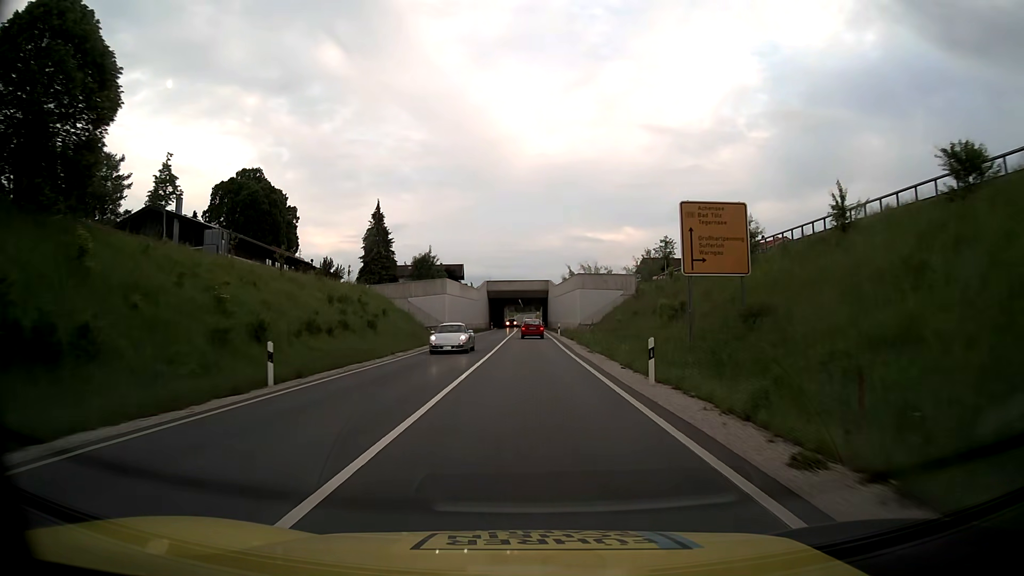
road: primary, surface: asphalt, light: Day
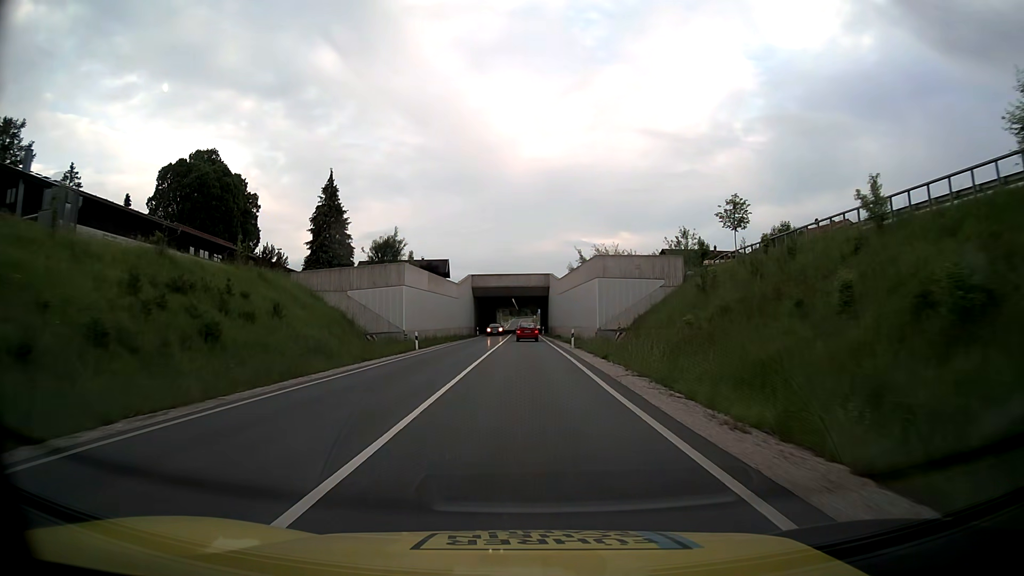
(+0.1, +22.6) m; 0°
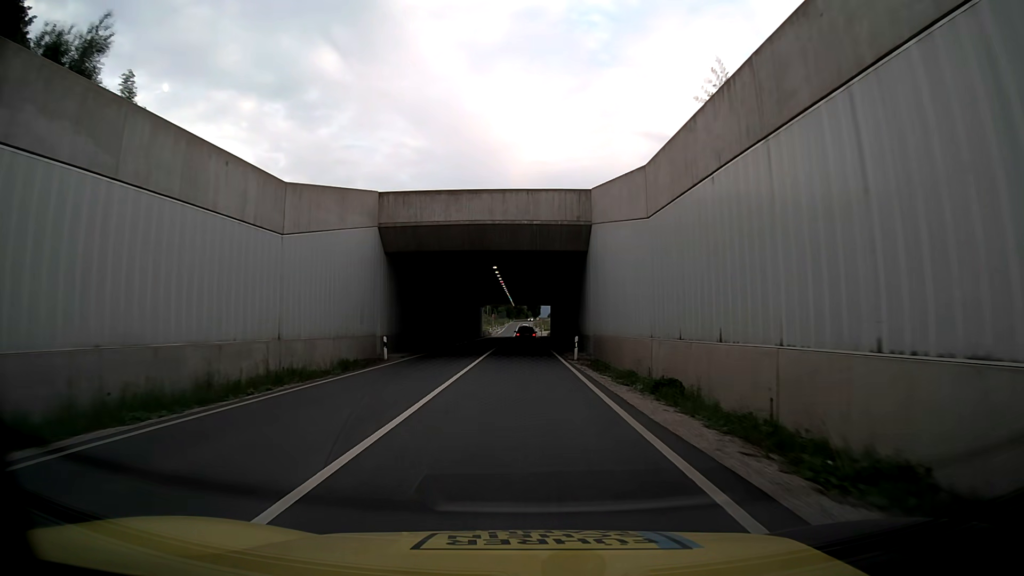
(0.0, +55.4) m; 0°
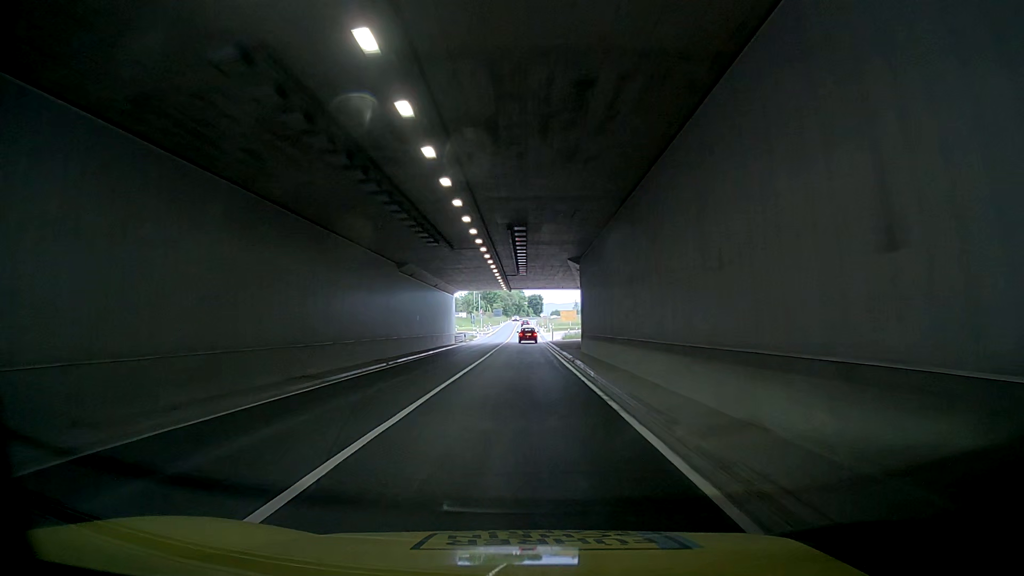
(+0.1, +43.8) m; +1°
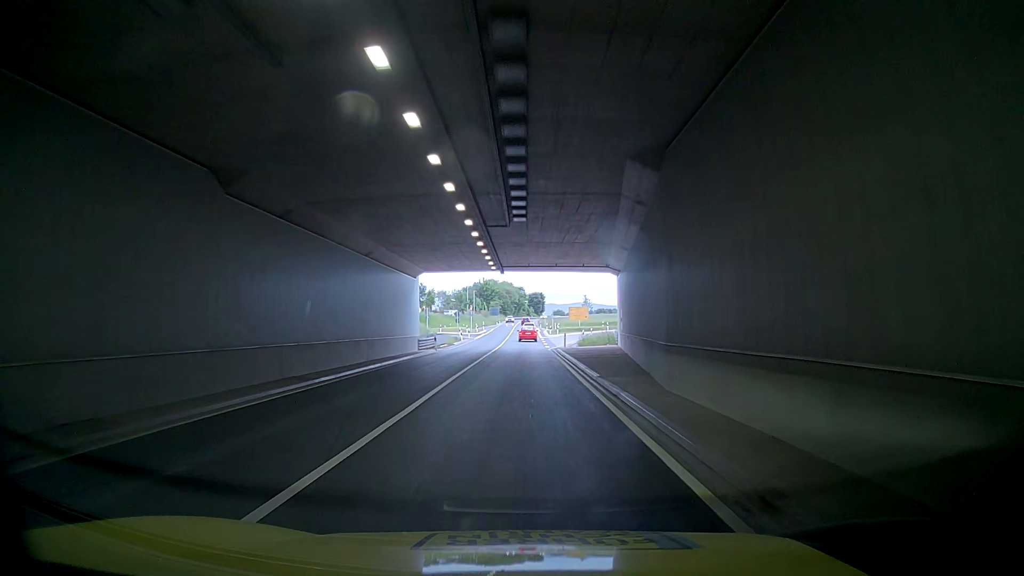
(-0.3, +21.9) m; +1°
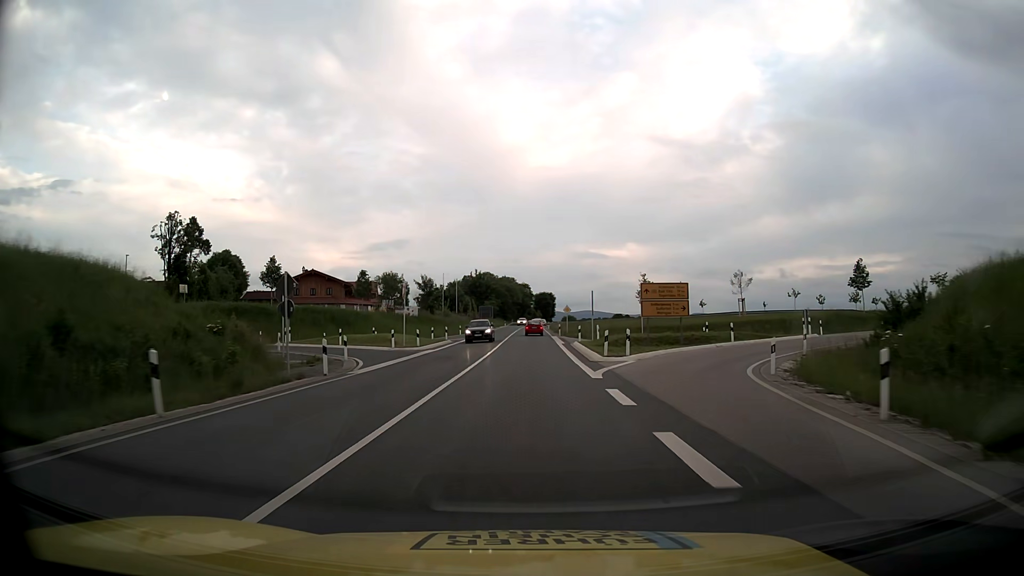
(-0.3, +54.7) m; -2°
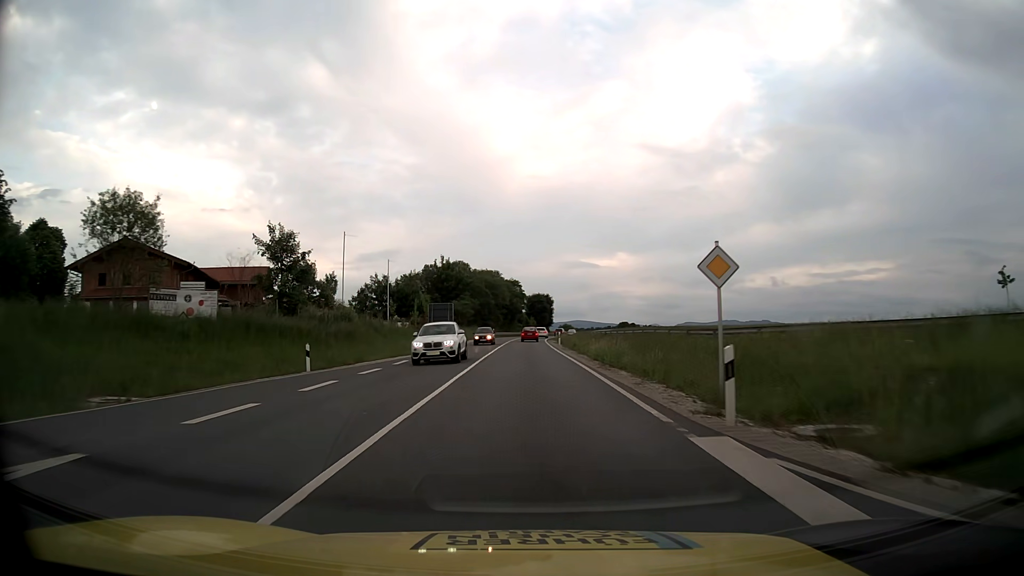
(+0.5, +54.3) m; +1°
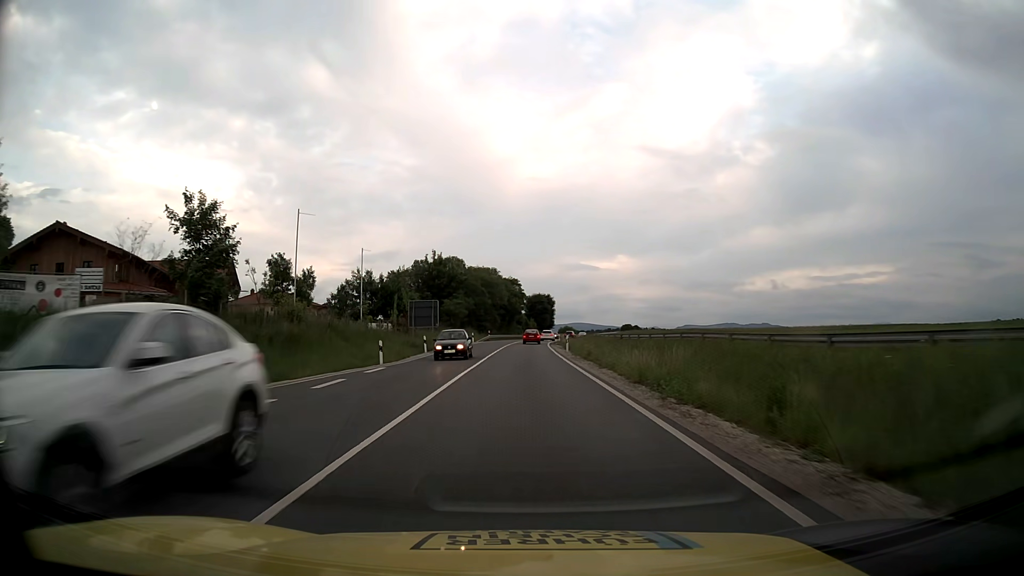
(0.0, +10.8) m; 0°
(0, +10) (0, +20) (0, +30) (0, +40) (0, +50) (0, +60) (0, +70) (+1, +80) (+2, +90) (+3, +100) m
